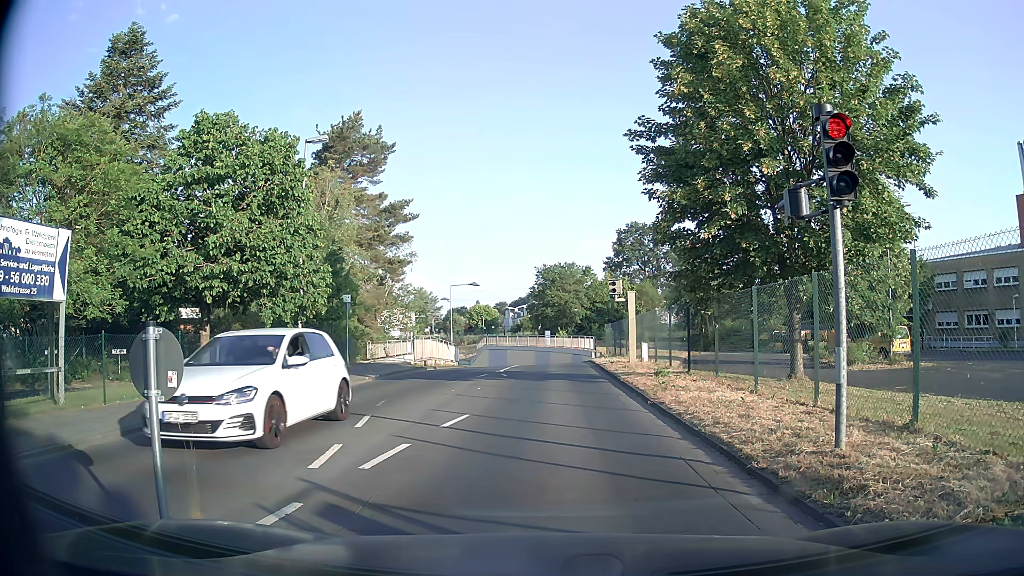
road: unclassified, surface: asphalt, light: Day
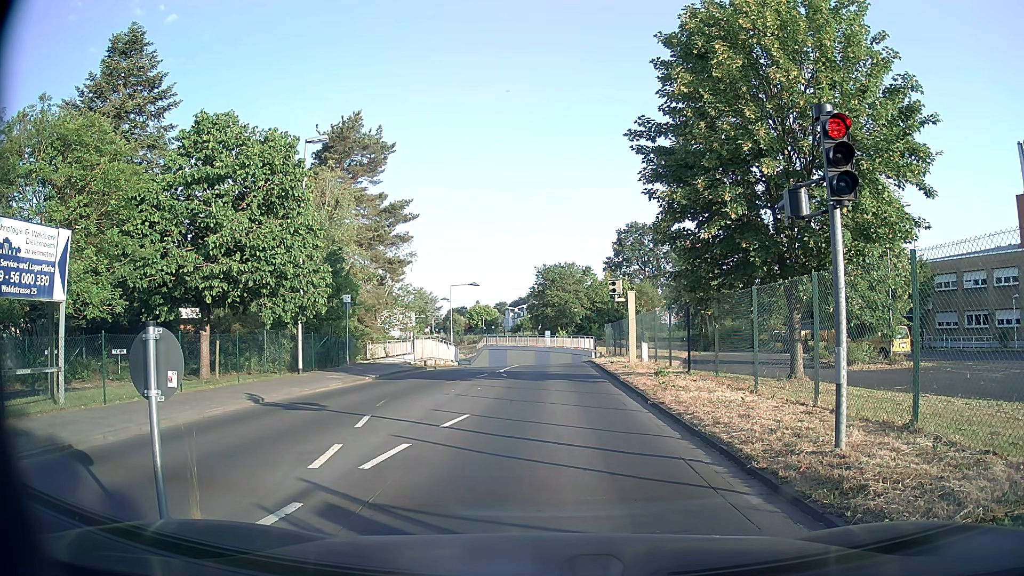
(0.0, 0.0) m; 0°
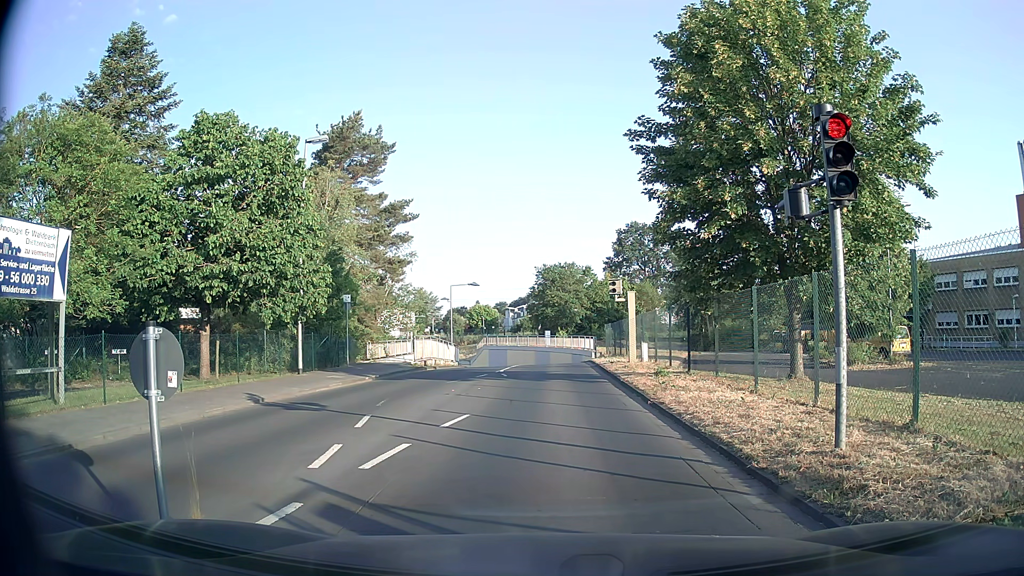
(0.0, 0.0) m; 0°
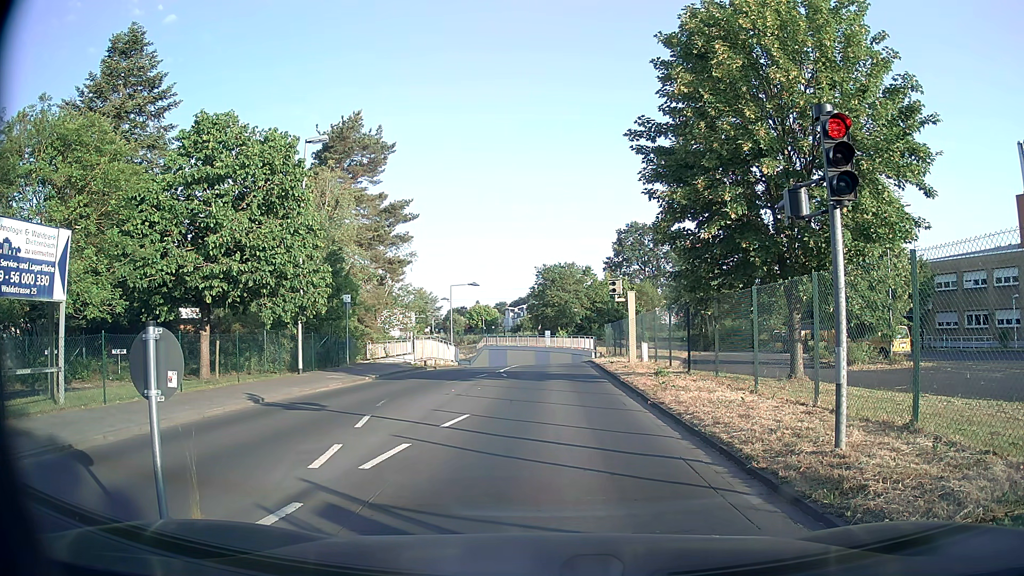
(0.0, 0.0) m; 0°
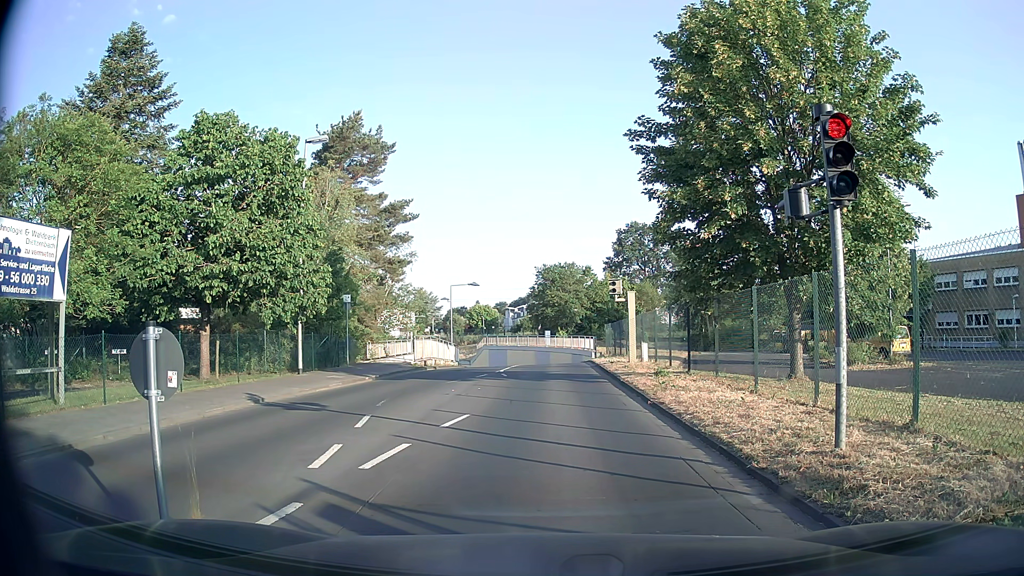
(0.0, 0.0) m; 0°
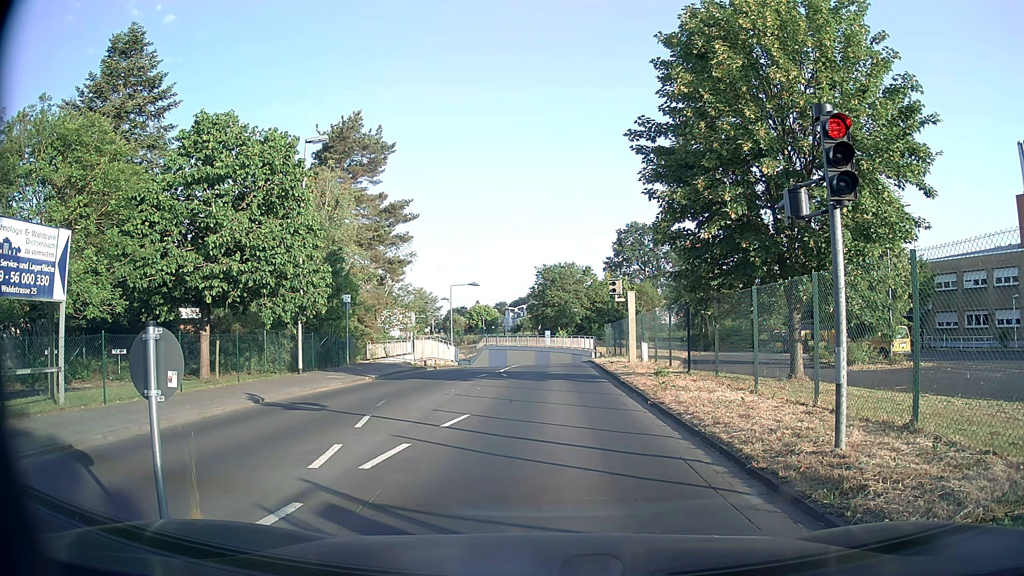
(0.0, 0.0) m; 0°
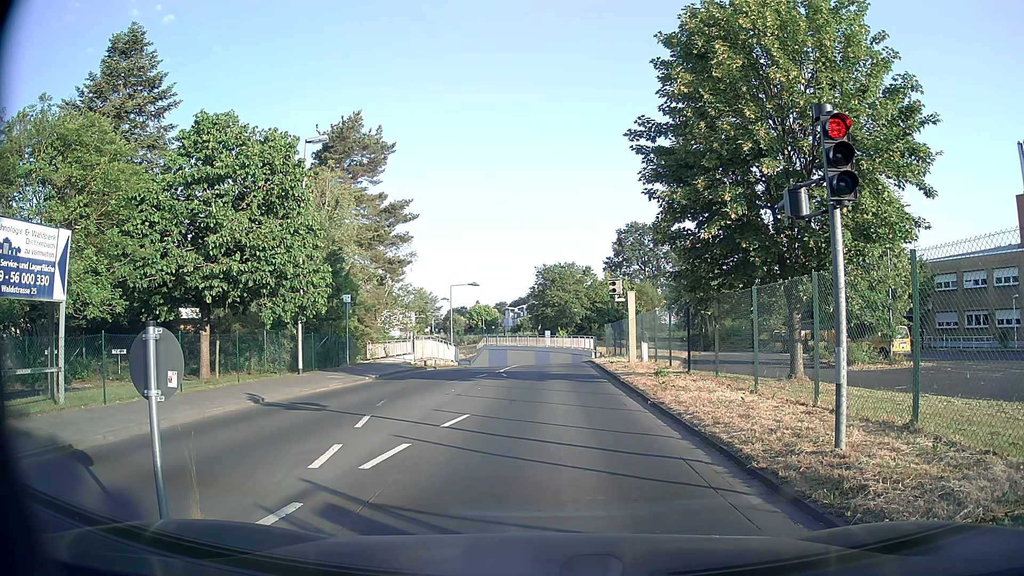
(0.0, 0.0) m; 0°
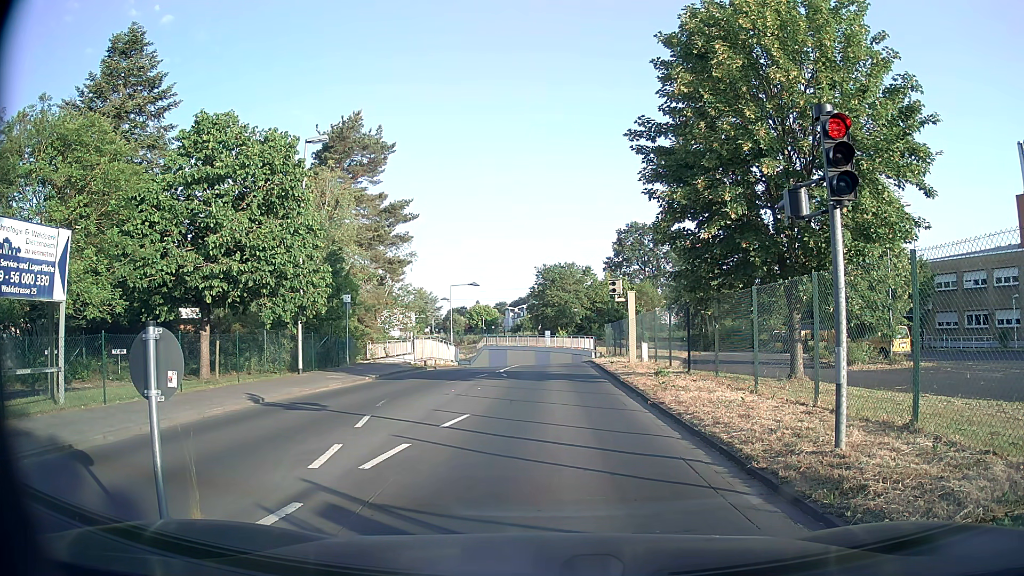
(0.0, 0.0) m; 0°
(0, +10) (0, +20) (+1, +30) (+1, +40) (+1, +50) (-1, +60) (-5, +69) (-11, +77) (-18, +83) (-26, +90) m
